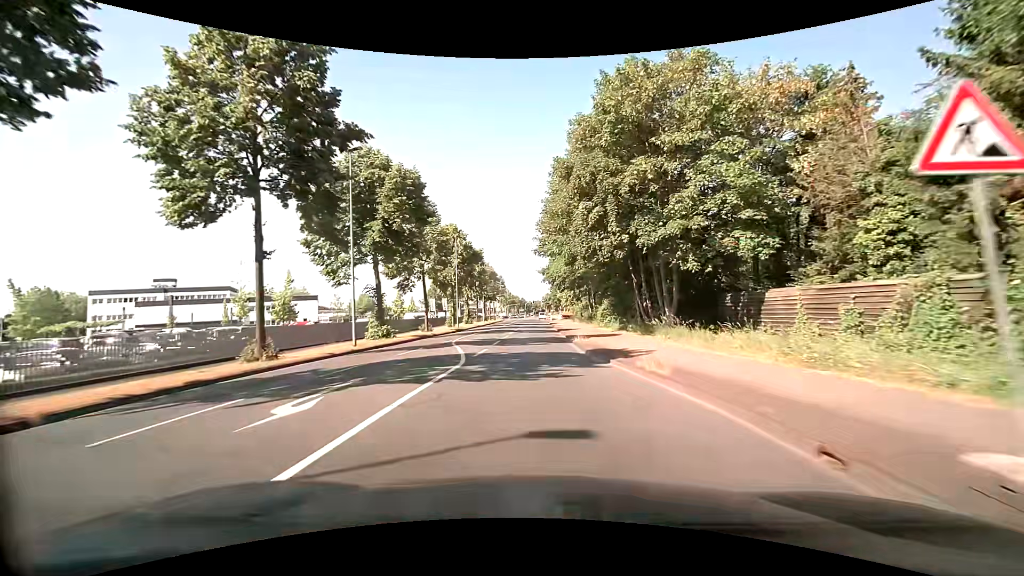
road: secondary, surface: asphalt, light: Day
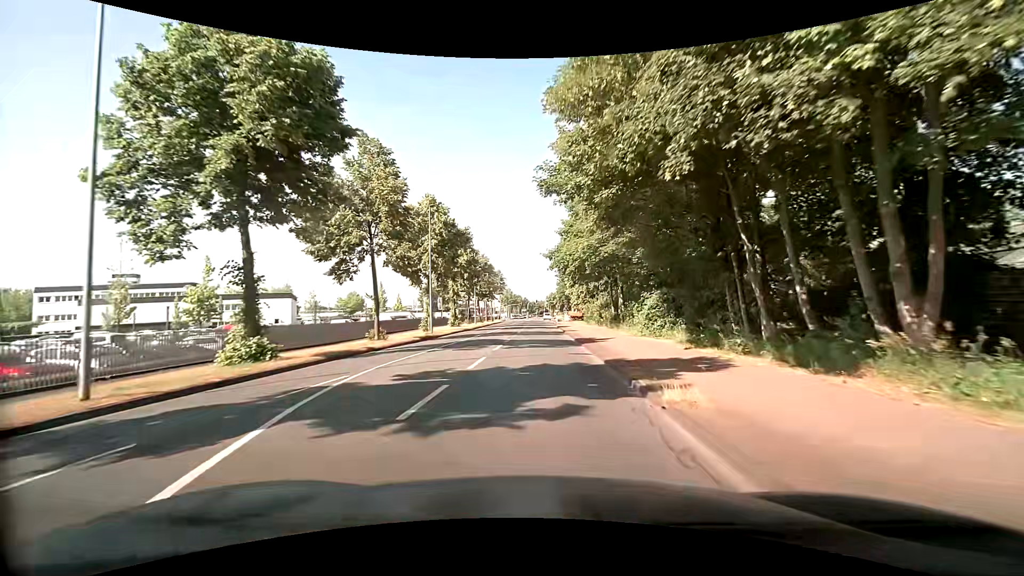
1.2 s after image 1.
(0.0, +15.4) m; 0°
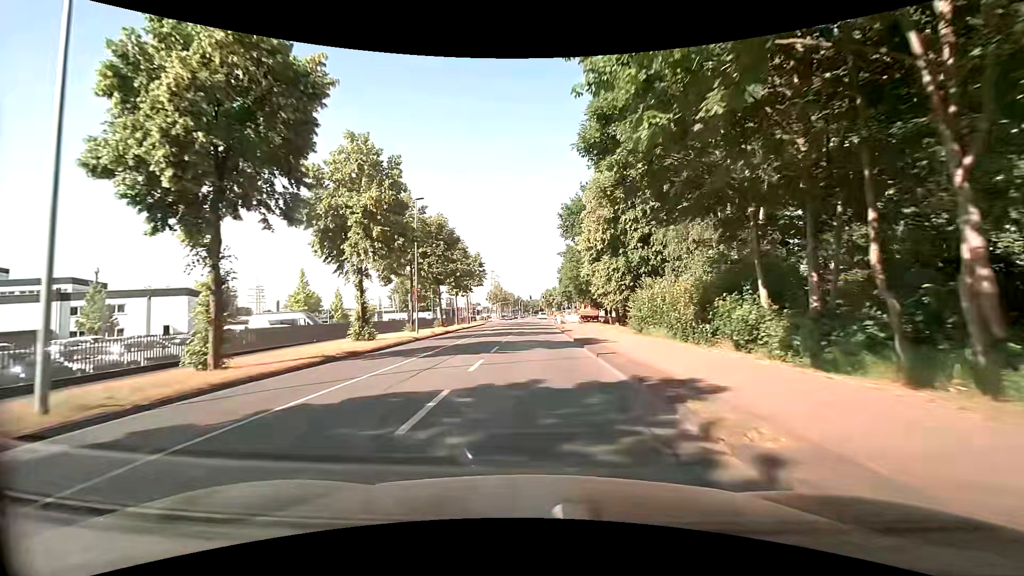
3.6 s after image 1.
(+0.3, +30.7) m; 0°
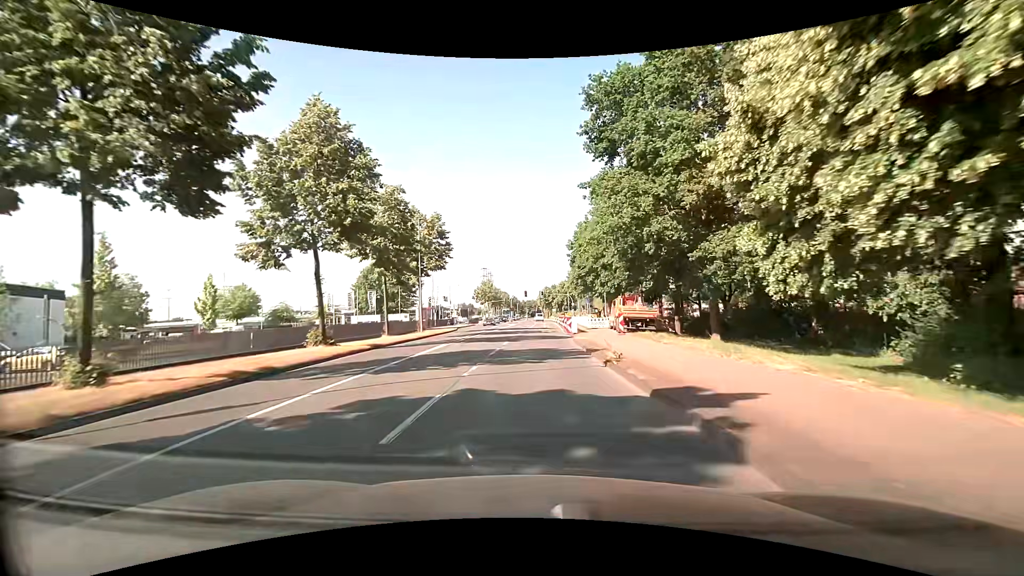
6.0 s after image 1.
(+0.4, +30.5) m; +1°
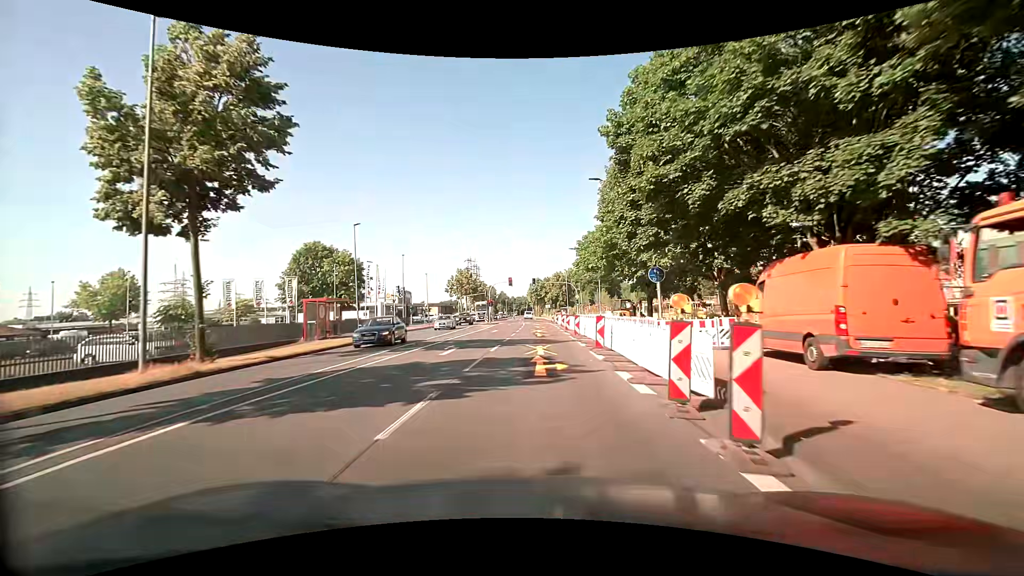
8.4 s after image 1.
(+0.4, +30.4) m; +1°
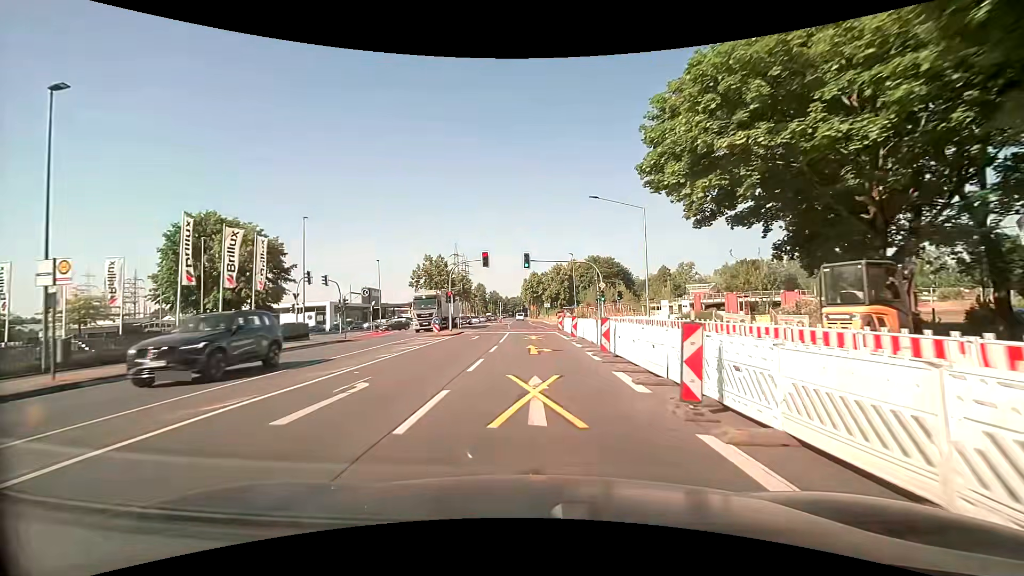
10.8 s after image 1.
(+0.1, +30.1) m; +1°
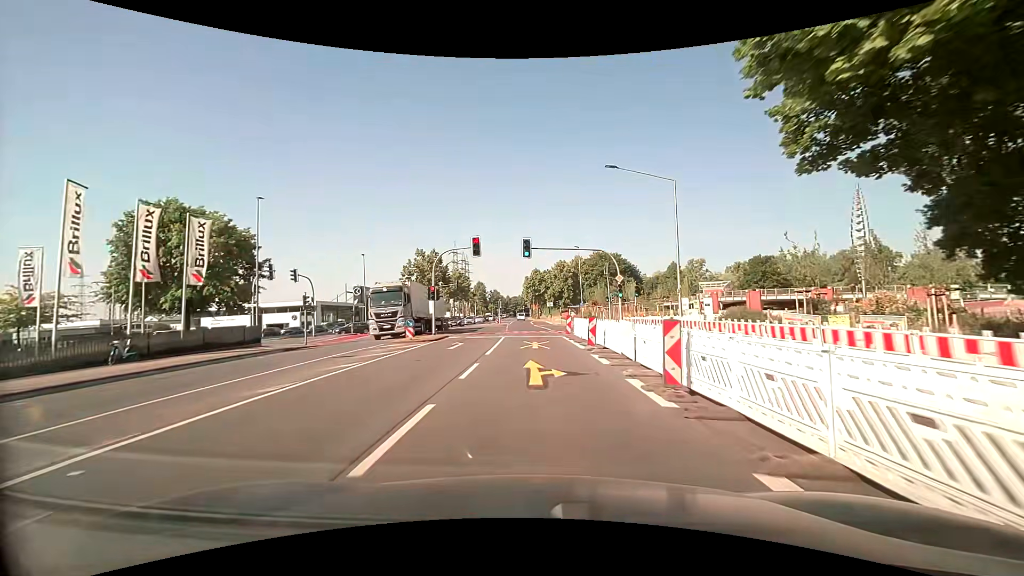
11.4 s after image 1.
(0.0, +7.5) m; -1°
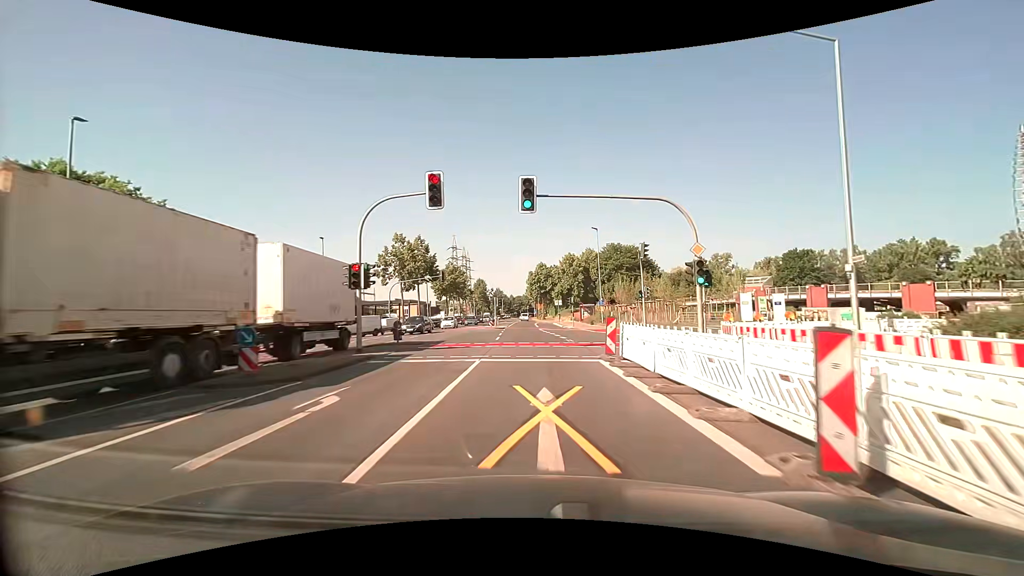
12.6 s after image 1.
(0.0, +15.1) m; 0°
(0, +10) (0, +20) (0, +30) (-1, +40) (-1, +50) (-1, +60) (-1, +70) (-2, +80) (-2, +90) (-2, +100) m
